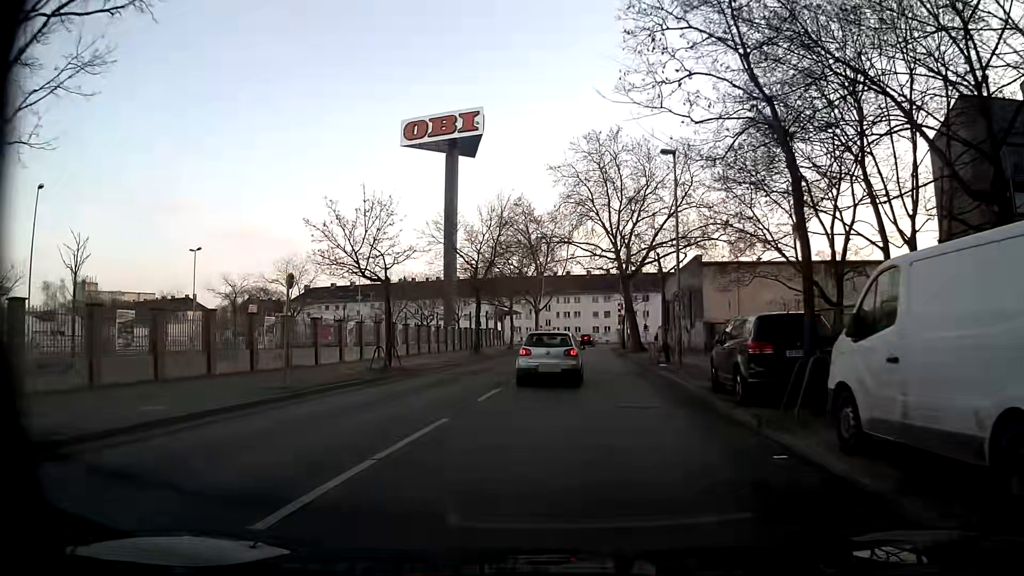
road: residential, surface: concrete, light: Day
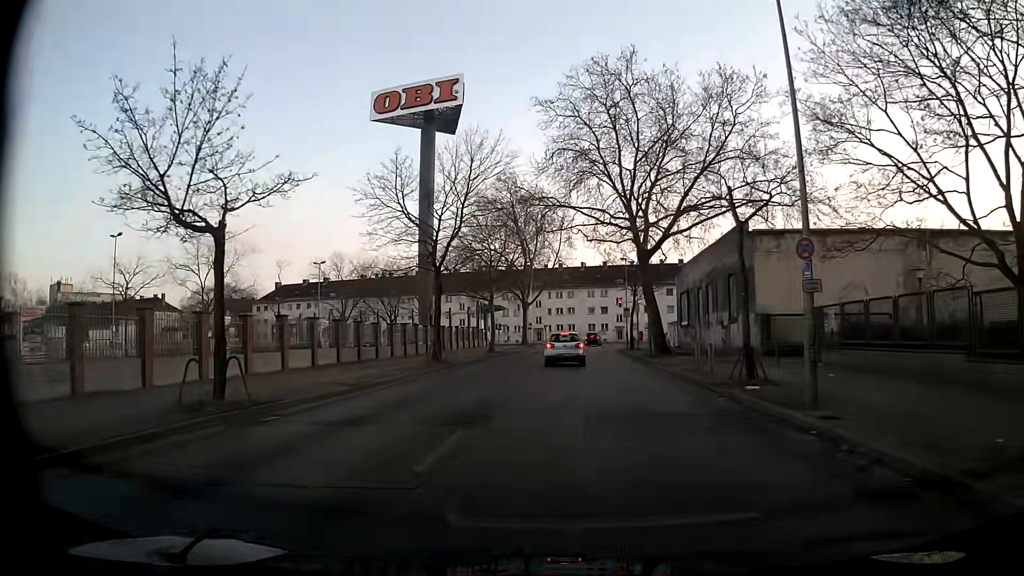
(-0.2, +13.4) m; 0°
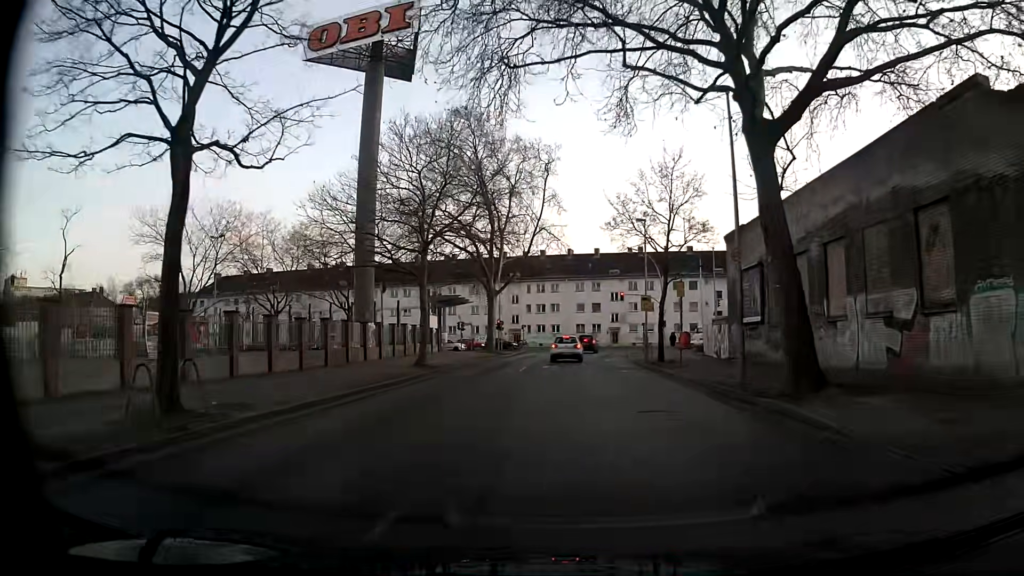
(+0.4, +22.4) m; +1°
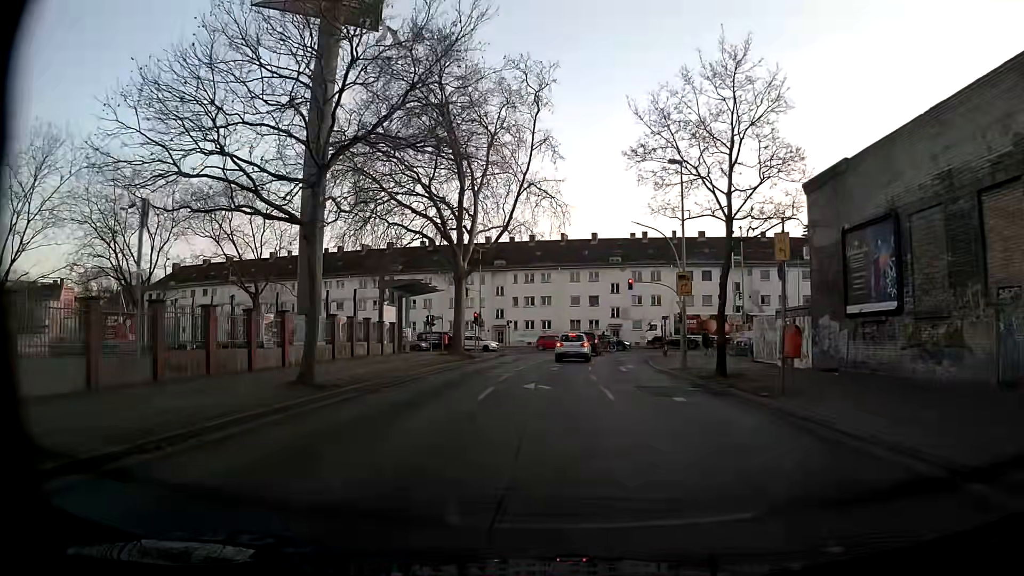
(+0.1, +13.4) m; 0°
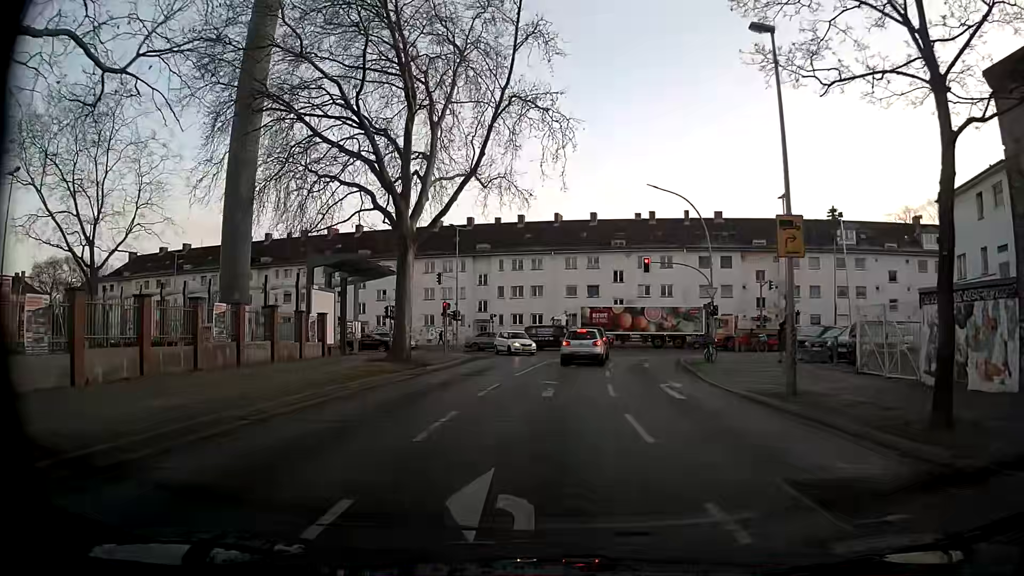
(+0.3, +12.4) m; +1°
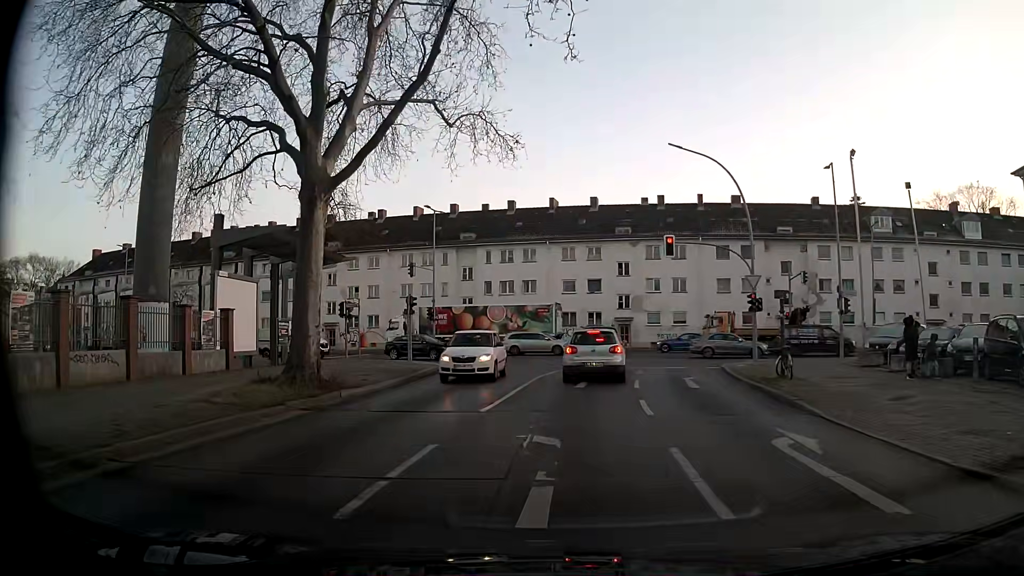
(+0.1, +9.2) m; +2°
